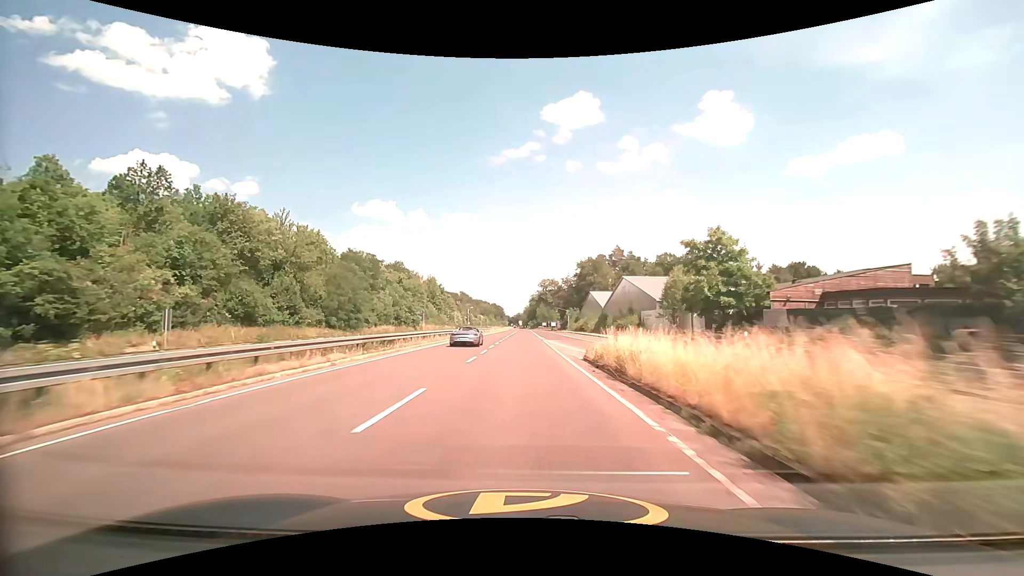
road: trunk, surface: asphalt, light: Day
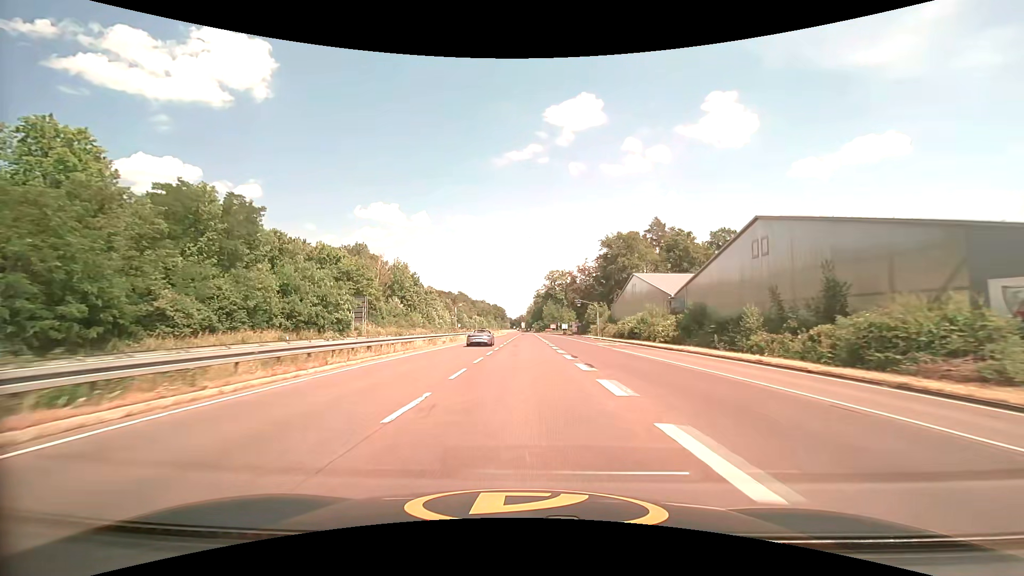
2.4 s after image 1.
(-0.2, +47.4) m; -1°
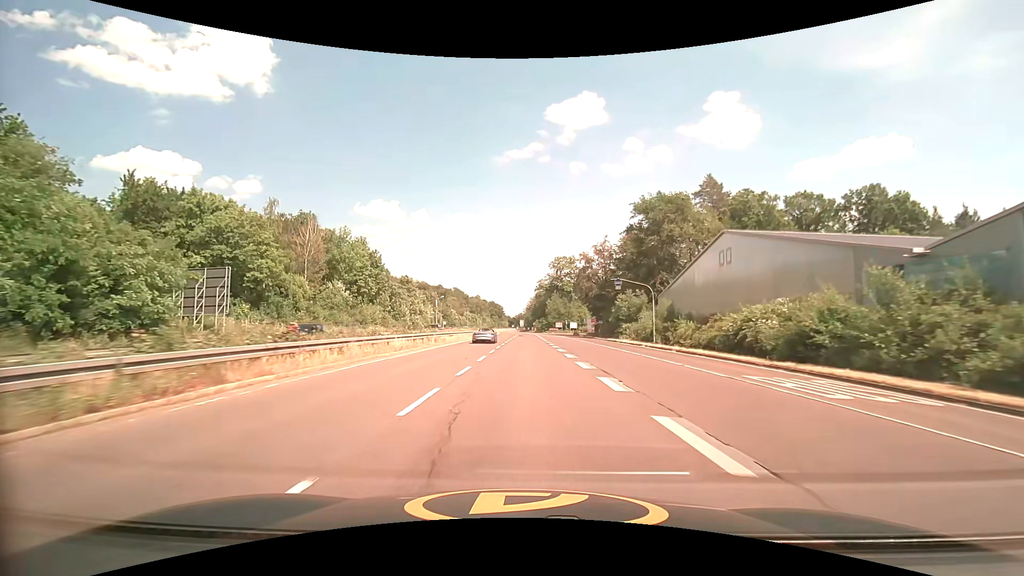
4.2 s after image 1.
(0.0, +35.4) m; 0°
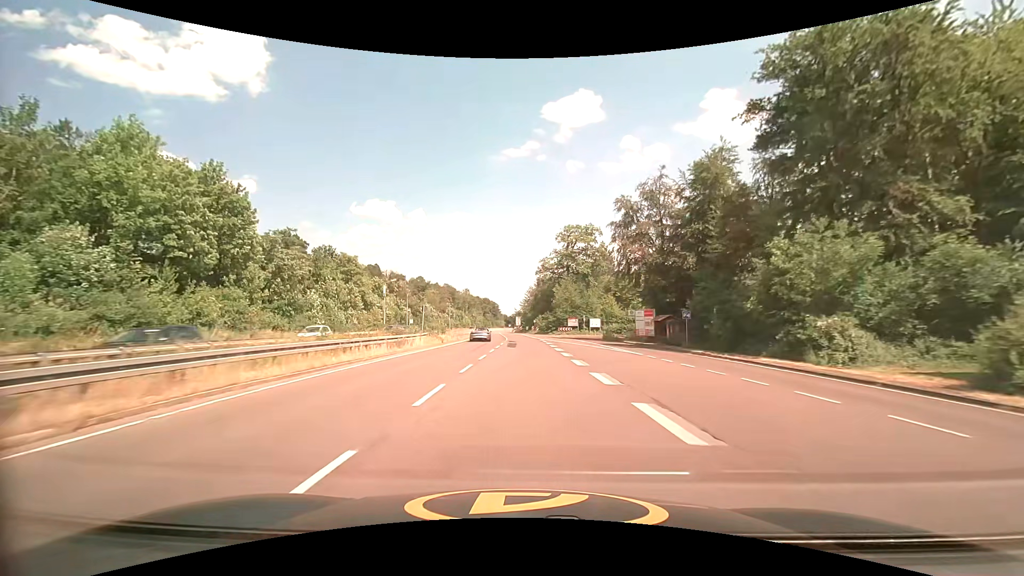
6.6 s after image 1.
(+0.1, +47.2) m; 0°
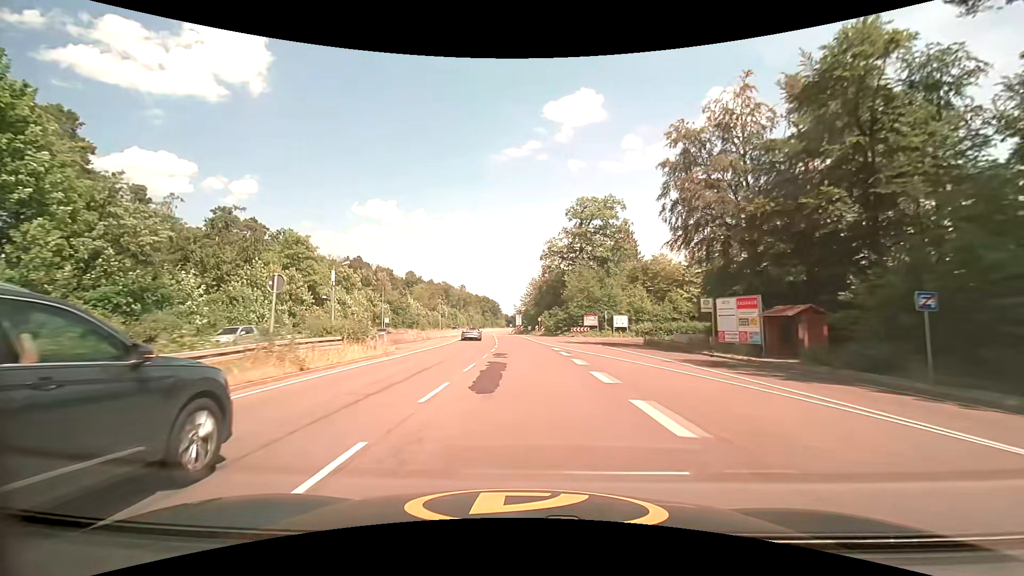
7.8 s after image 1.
(0.0, +23.6) m; 0°
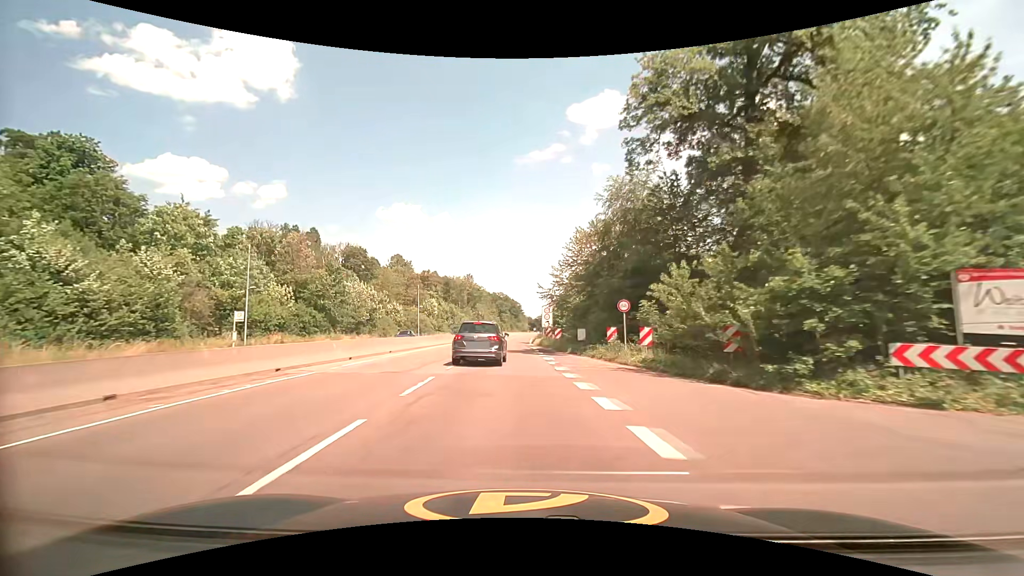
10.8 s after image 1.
(-1.2, +58.9) m; -3°
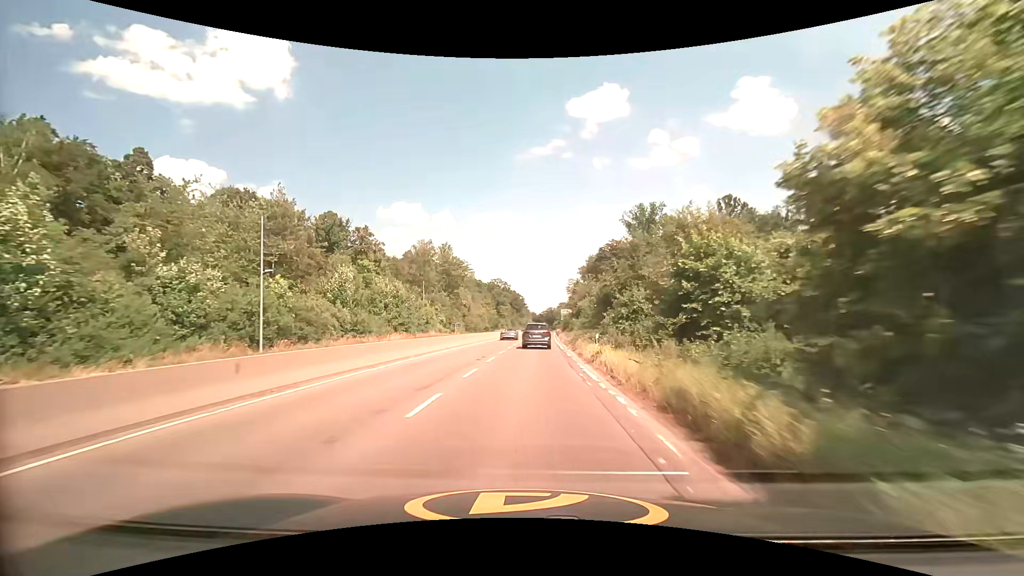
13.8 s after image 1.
(-1.1, +58.9) m; 0°
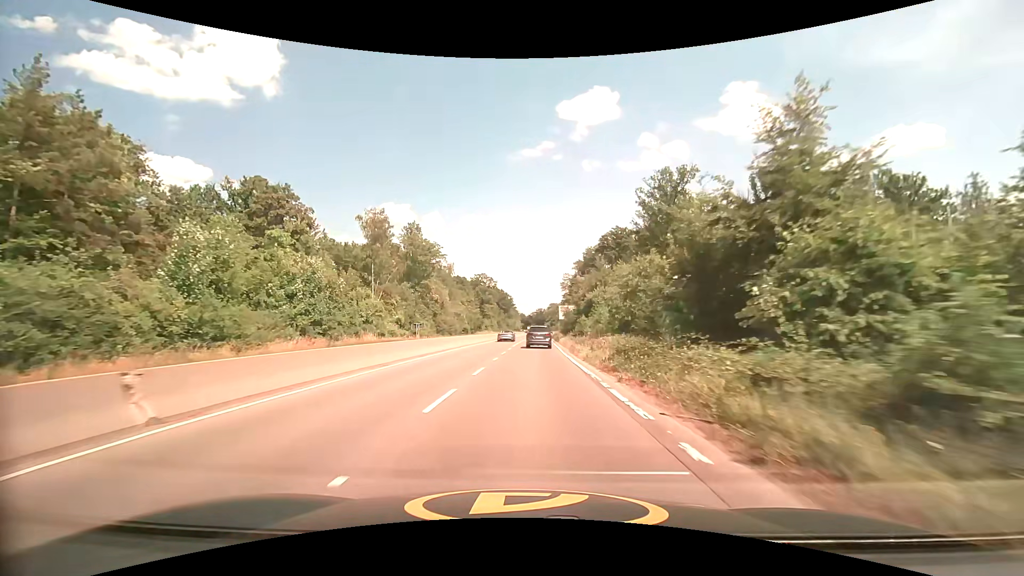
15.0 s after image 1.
(+0.3, +23.6) m; +1°
(0, +10) (0, +20) (0, +30) (+1, +40) (+1, +50) (+1, +60) (+2, +70) (+2, +80) (+2, +90) (+3, +100) m
